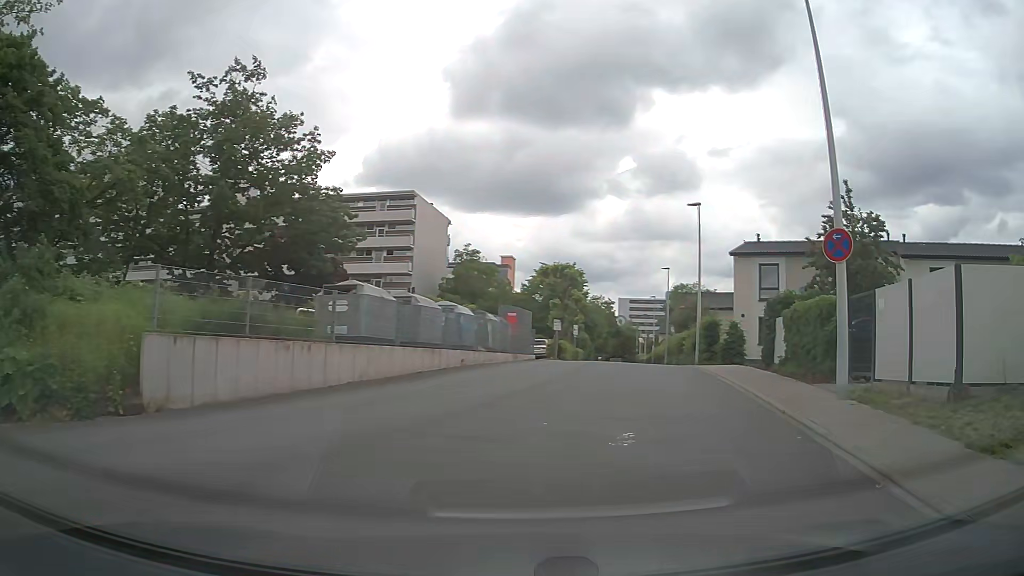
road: residential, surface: asphalt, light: Day
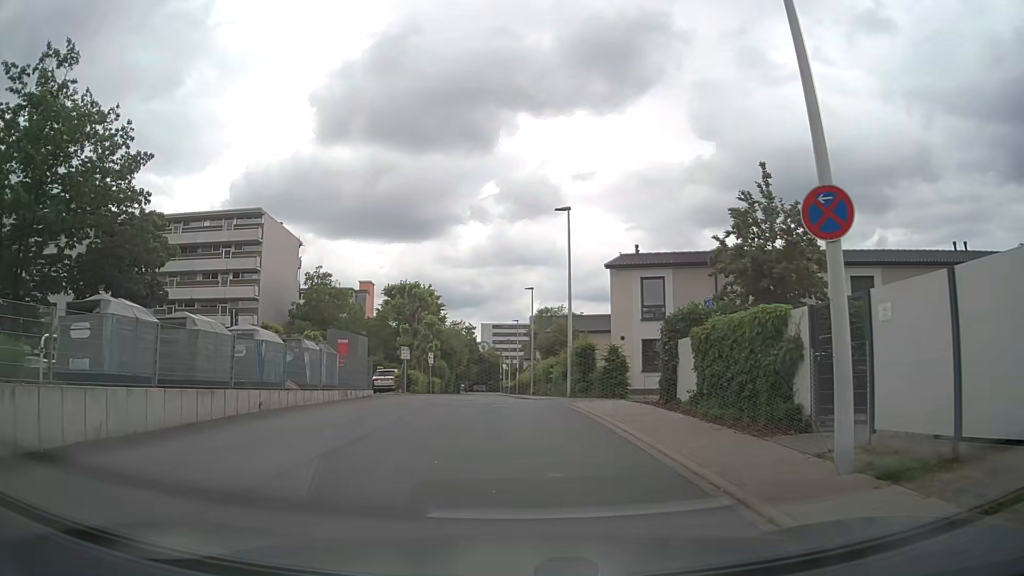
(+0.9, +5.3) m; +13°
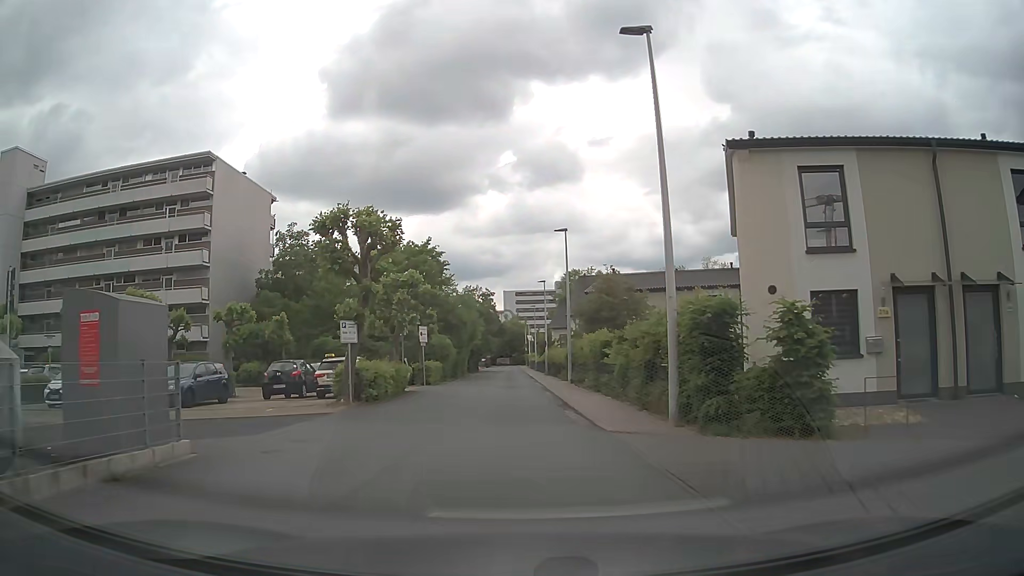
(0.0, +15.8) m; -1°
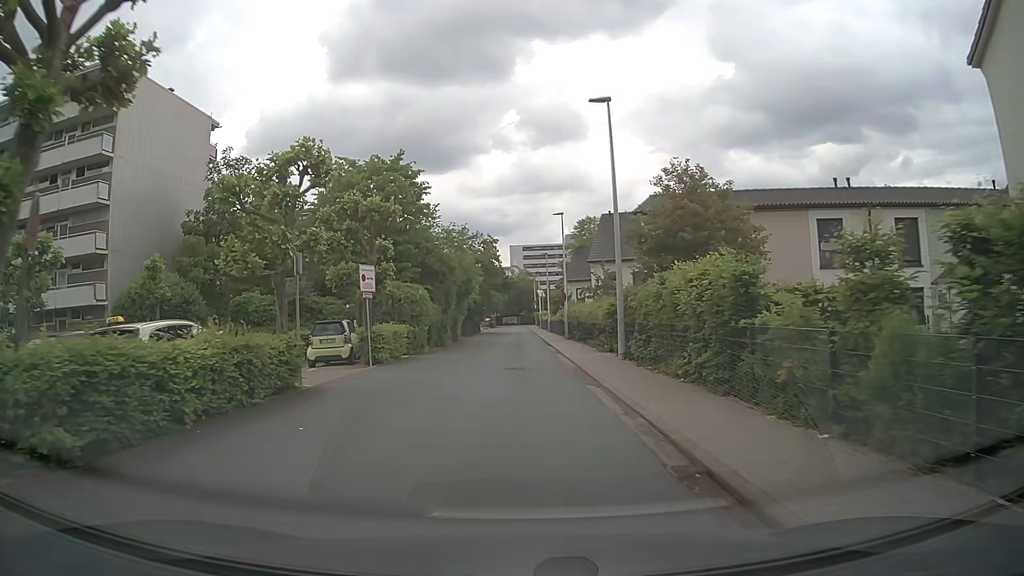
(-0.2, +14.9) m; -1°
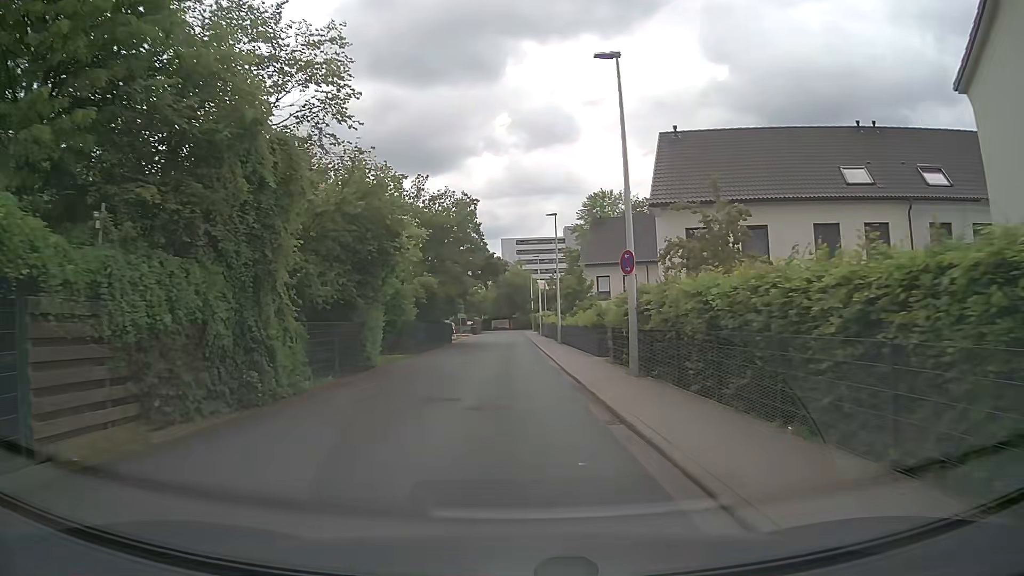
(0.0, +26.8) m; +1°
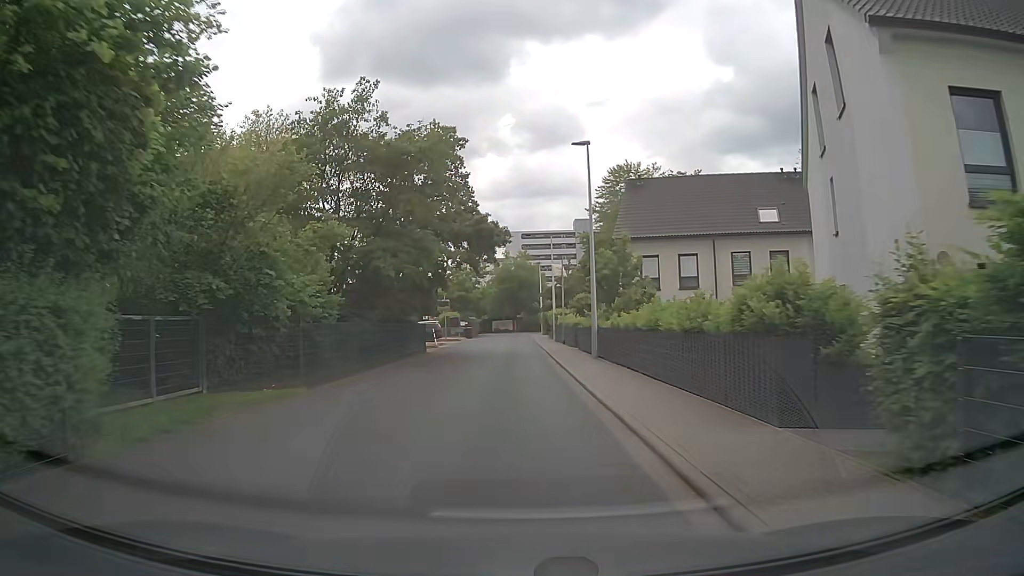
(-0.1, +16.9) m; -1°
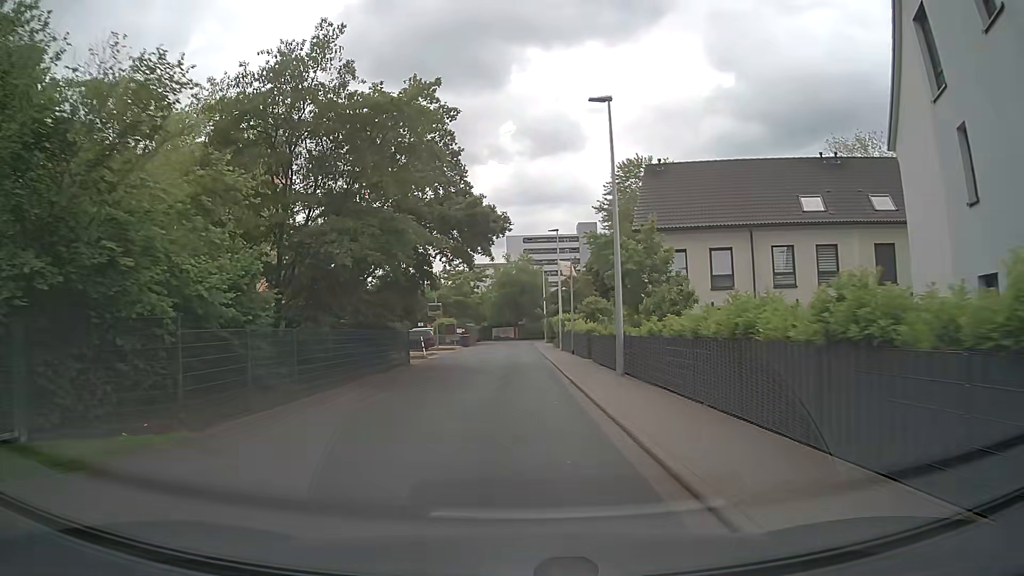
(0.0, +5.7) m; 0°
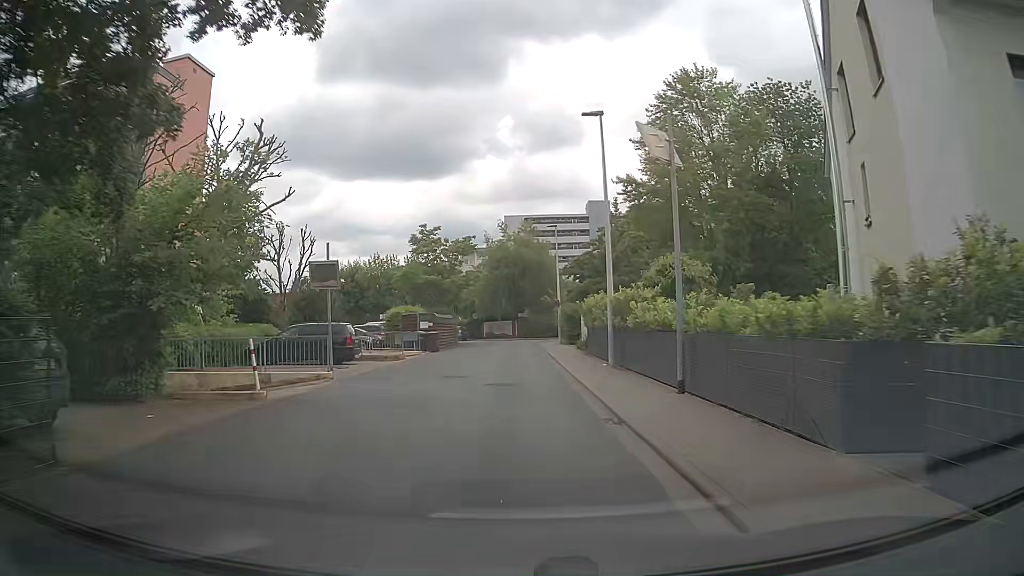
(-0.1, +23.5) m; 0°
